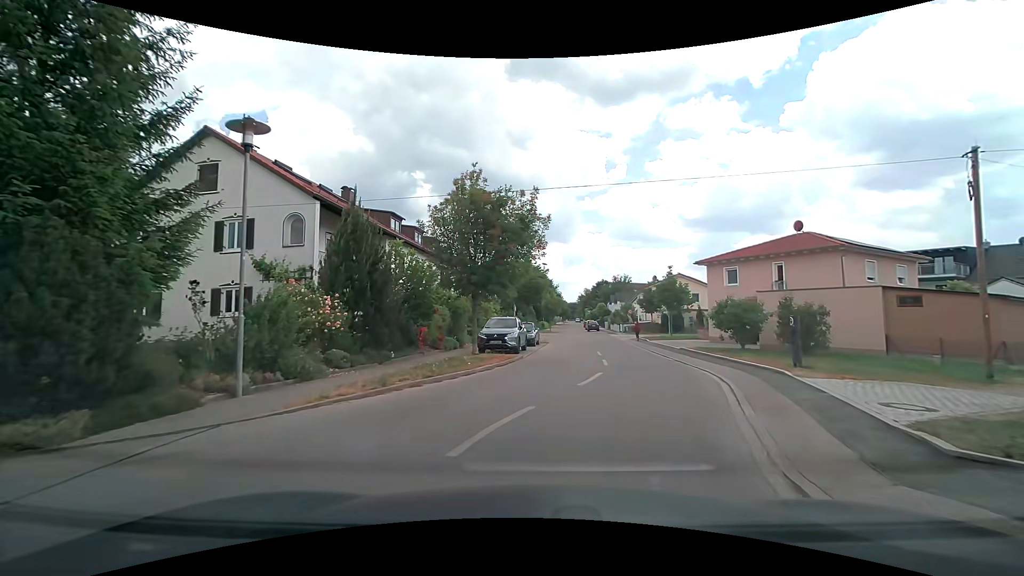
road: residential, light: Day
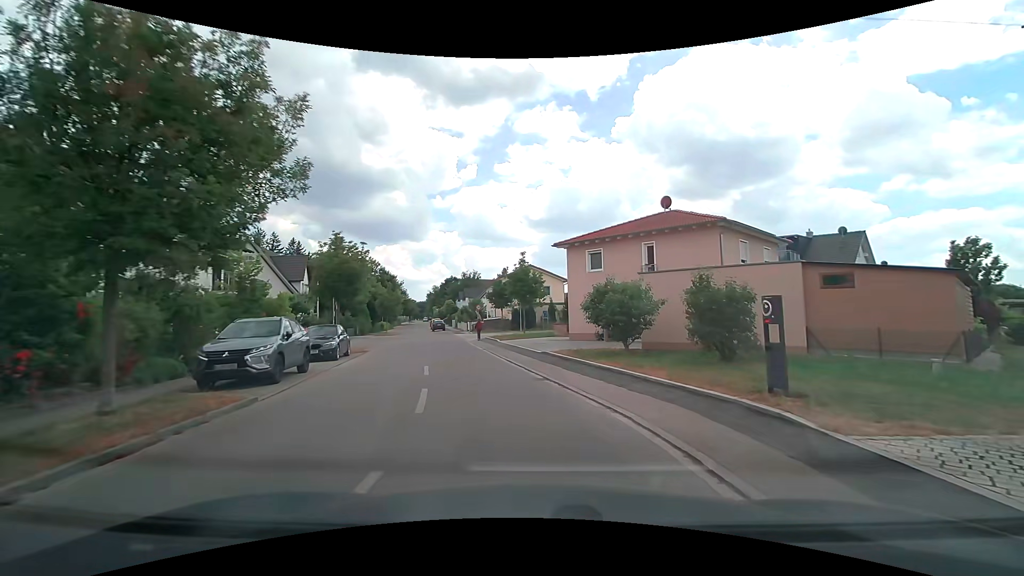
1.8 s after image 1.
(+1.3, +9.0) m; +18°
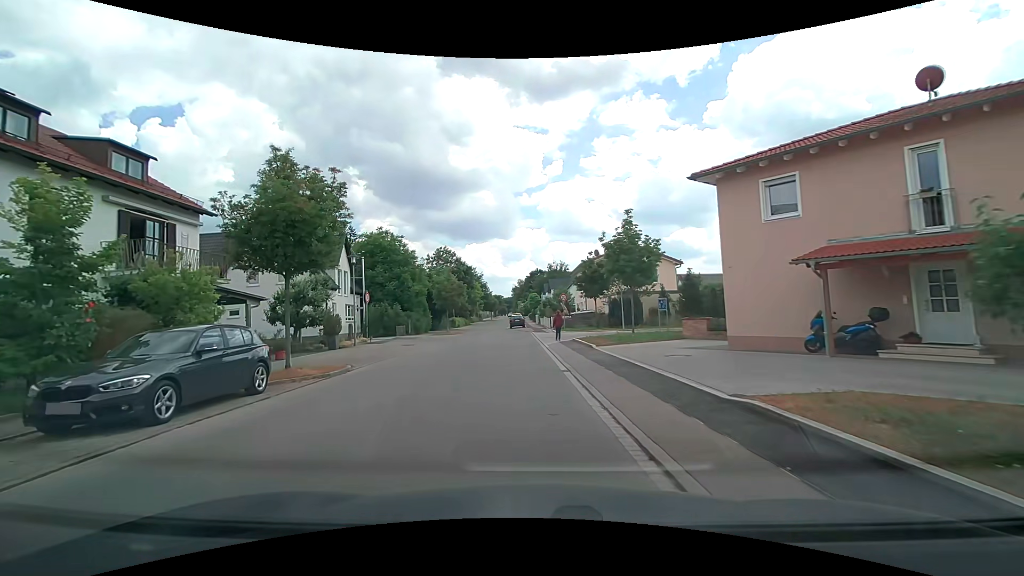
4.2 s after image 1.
(-1.0, +13.6) m; -10°
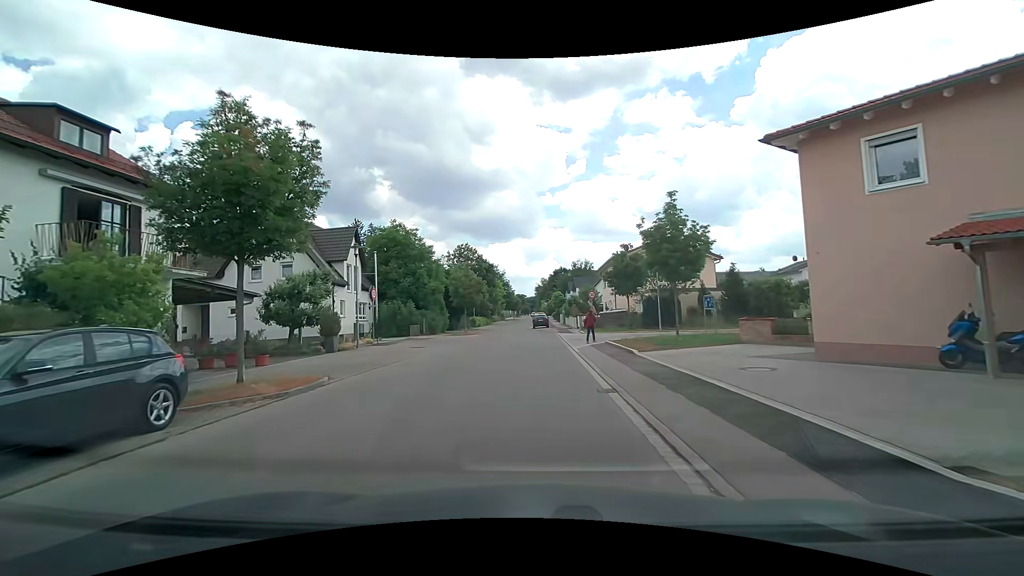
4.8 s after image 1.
(-0.1, +3.5) m; -3°
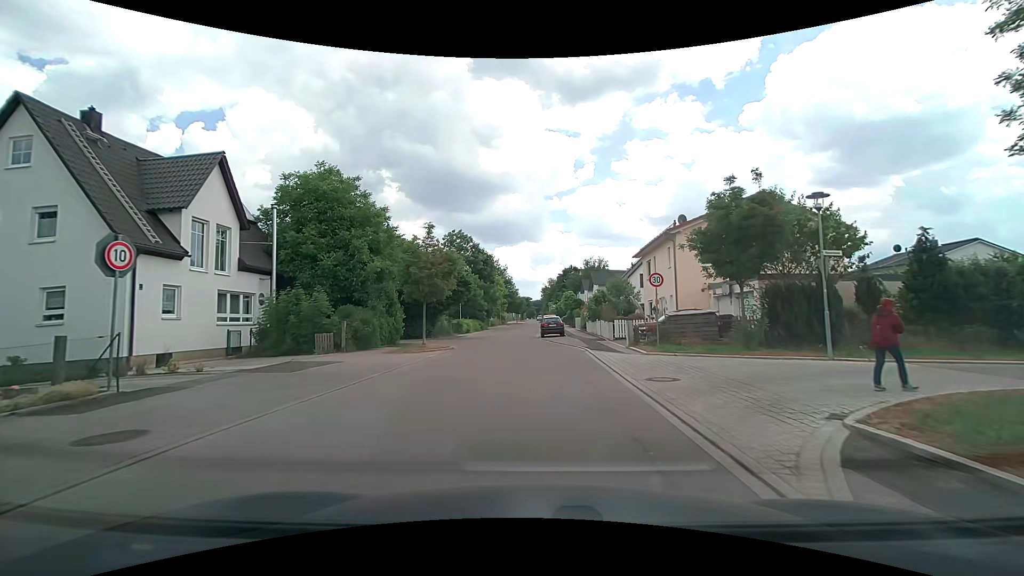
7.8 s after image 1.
(-0.3, +17.9) m; -1°
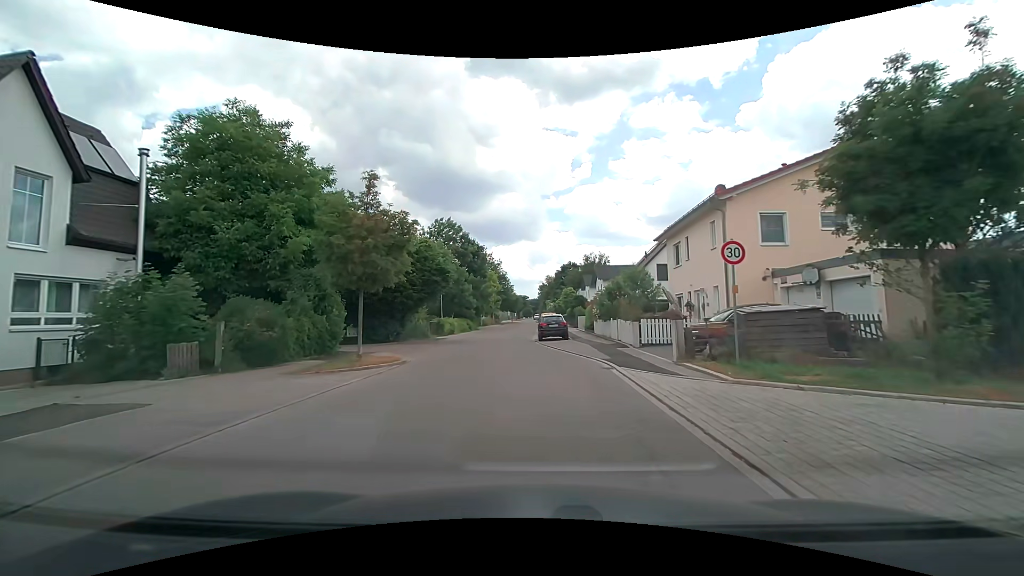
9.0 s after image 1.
(+0.1, +8.2) m; +1°
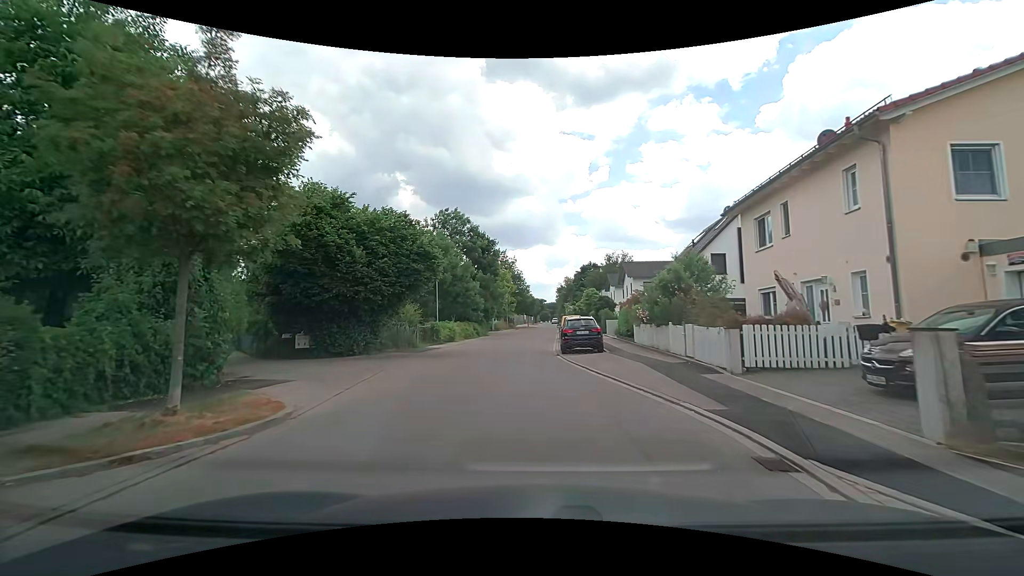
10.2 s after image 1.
(-0.1, +8.5) m; -1°
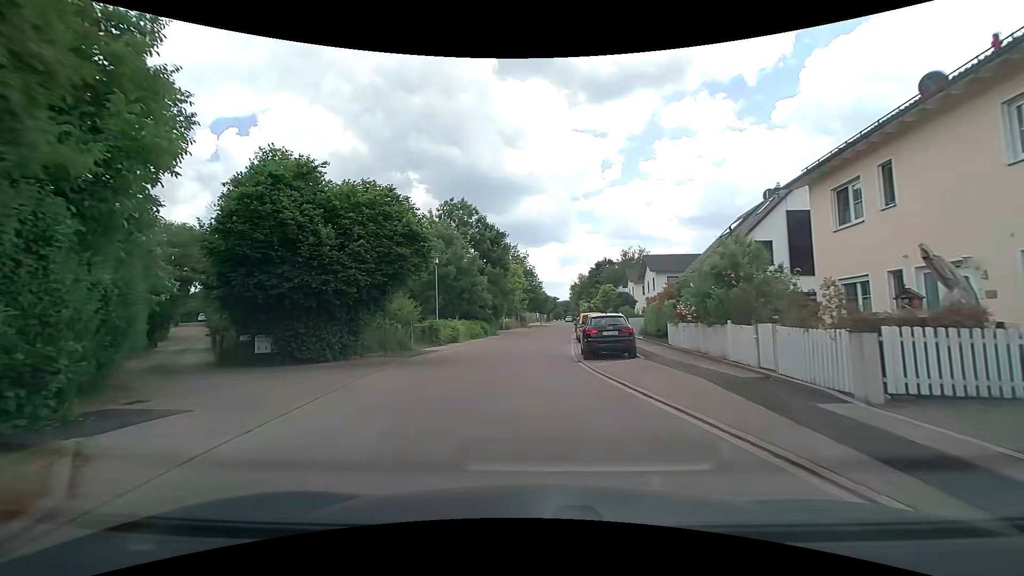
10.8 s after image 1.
(-0.1, +4.3) m; -2°
